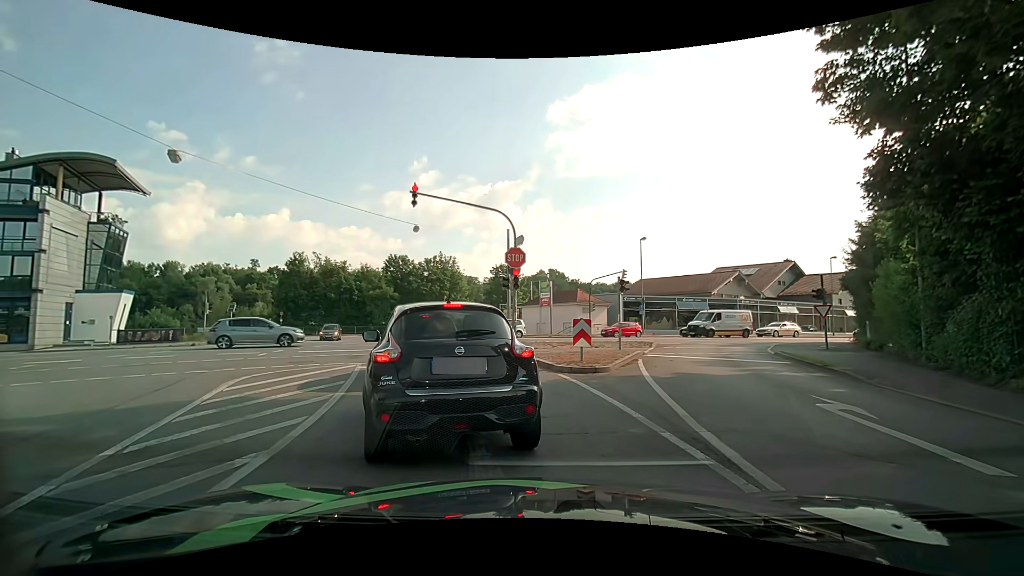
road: tertiary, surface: asphalt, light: Day
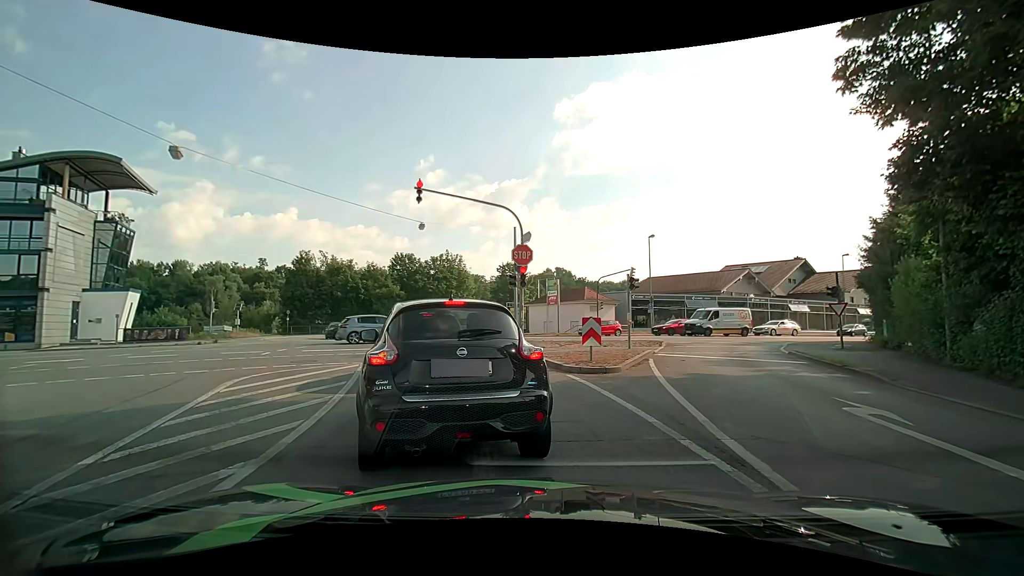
(0.0, +0.4) m; 0°
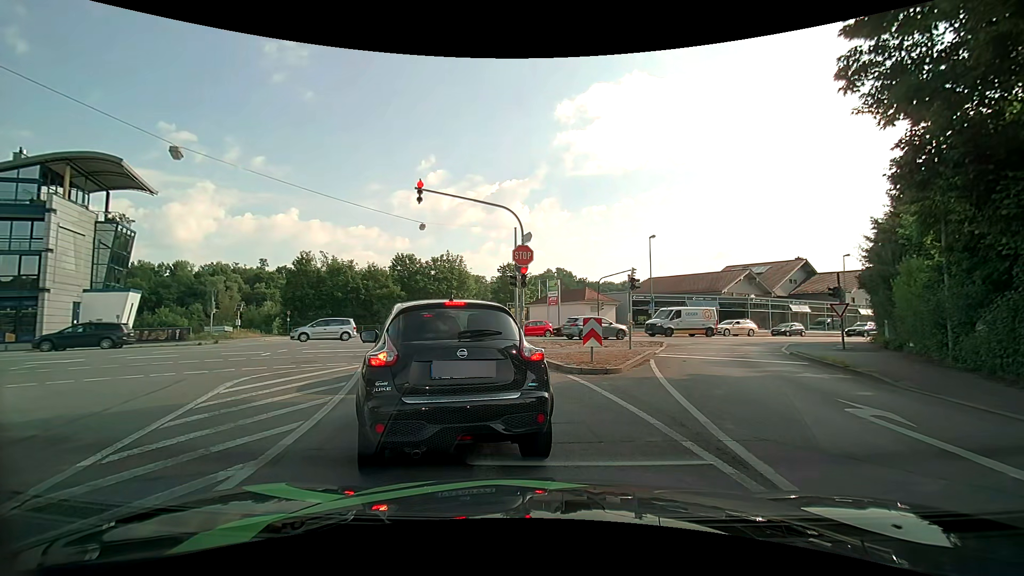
(0.0, +0.1) m; 0°
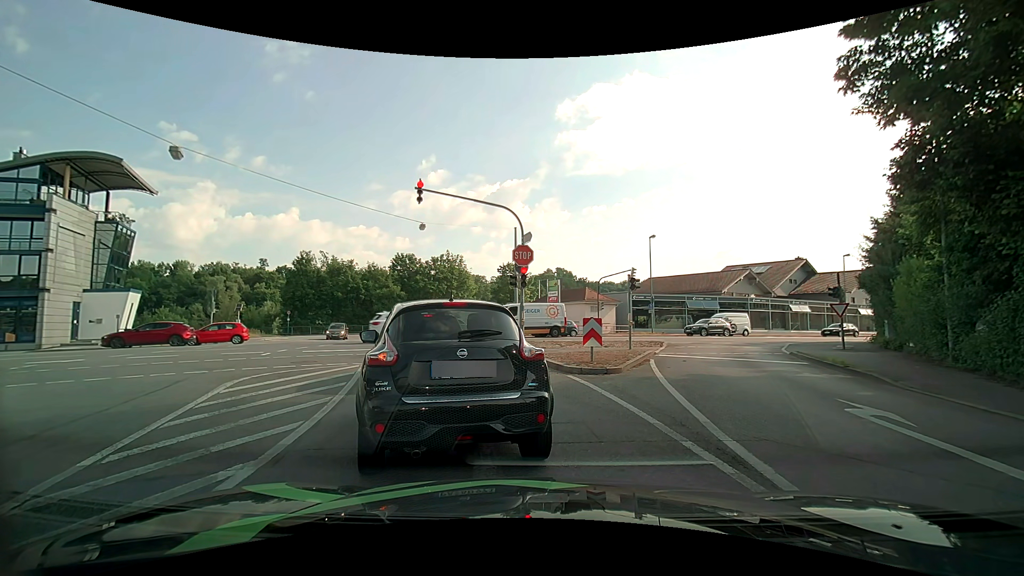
(0.0, 0.0) m; 0°
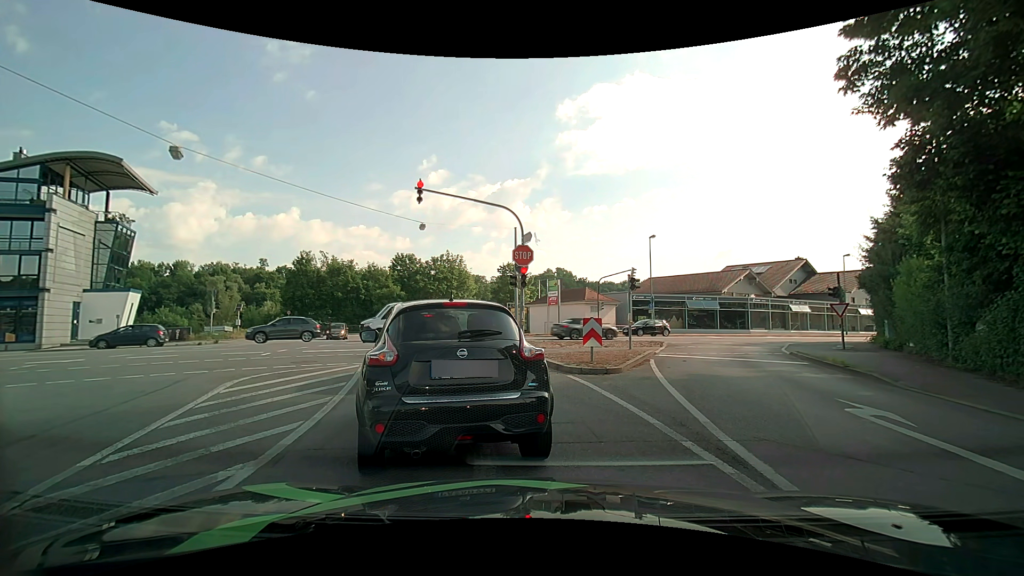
(0.0, 0.0) m; 0°
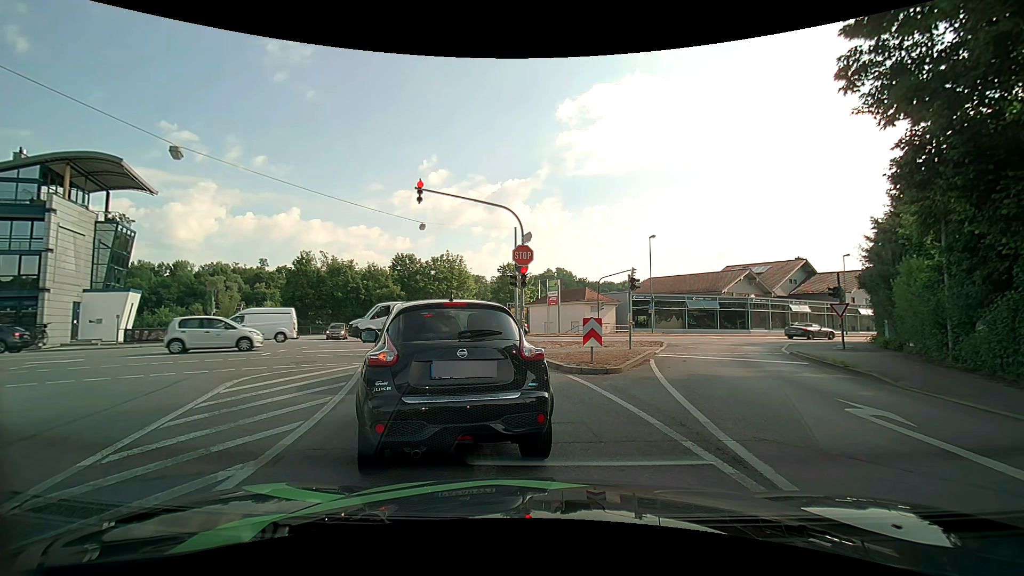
(0.0, 0.0) m; 0°
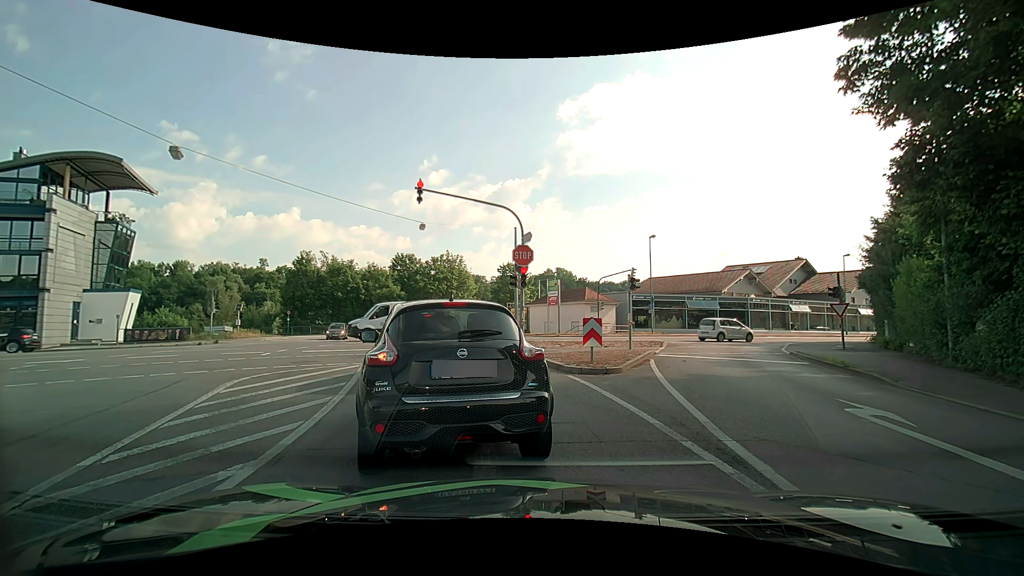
(0.0, 0.0) m; 0°
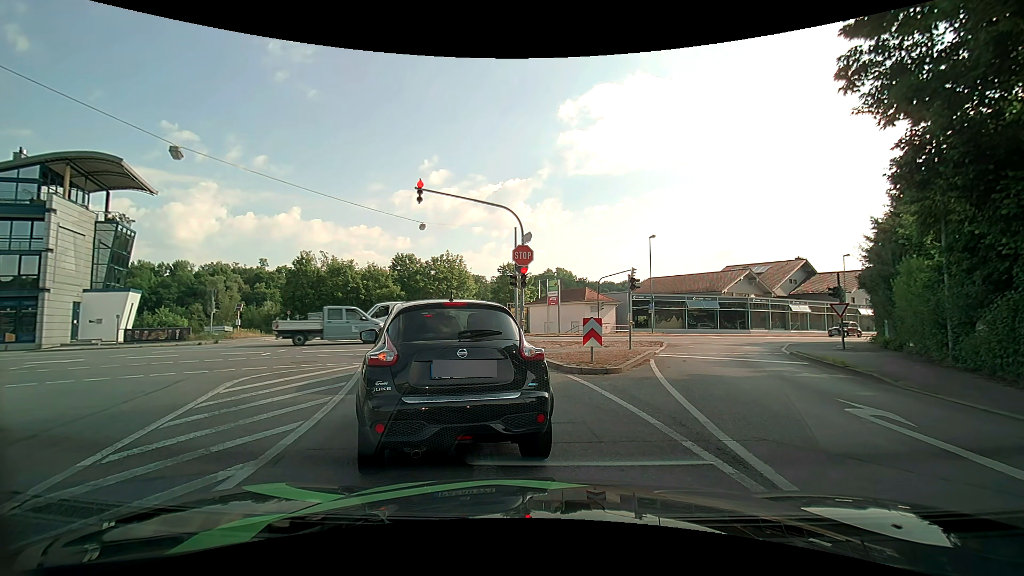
(0.0, 0.0) m; 0°
